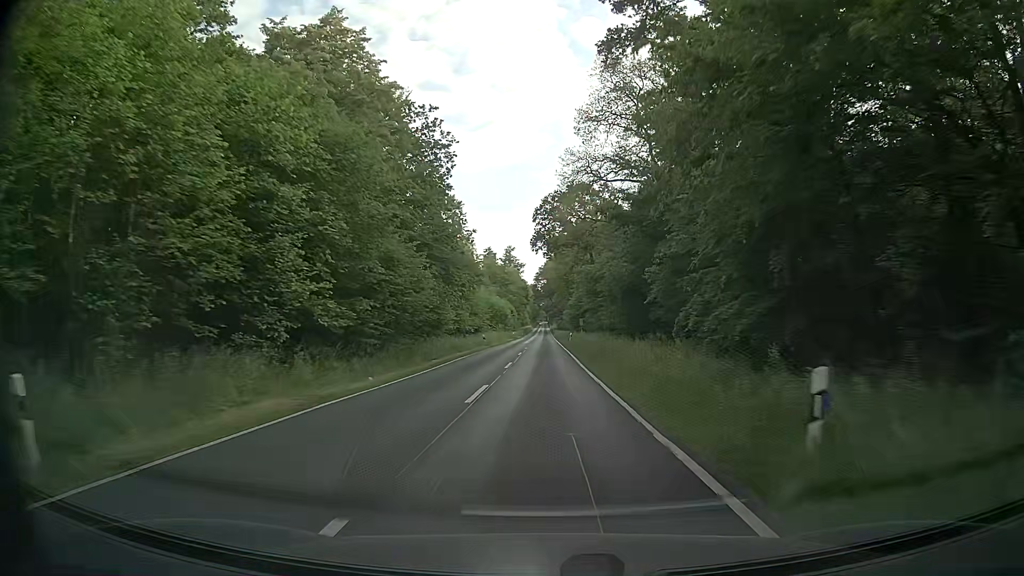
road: secondary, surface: asphalt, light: Day
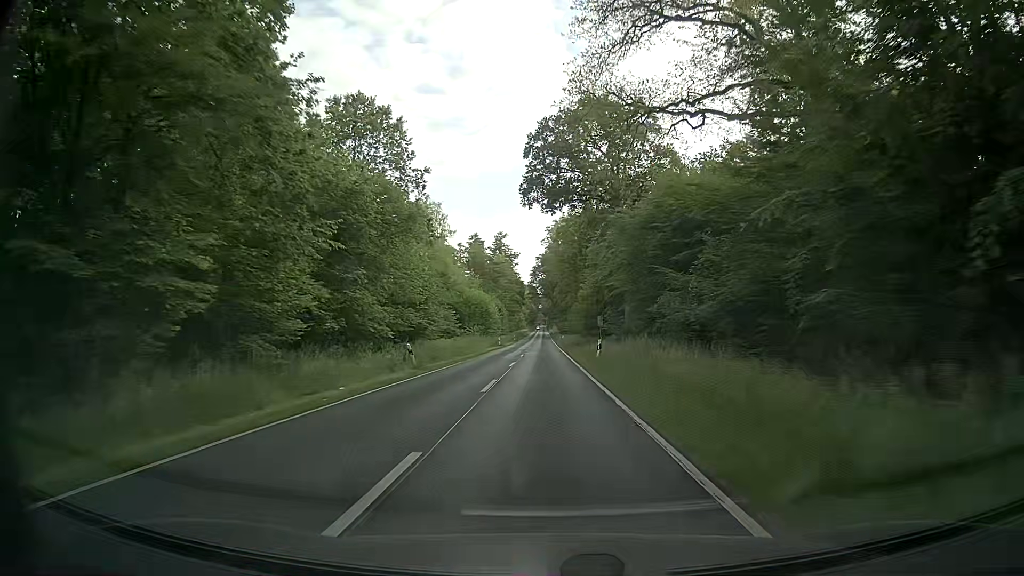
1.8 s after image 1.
(+0.1, +32.6) m; 0°
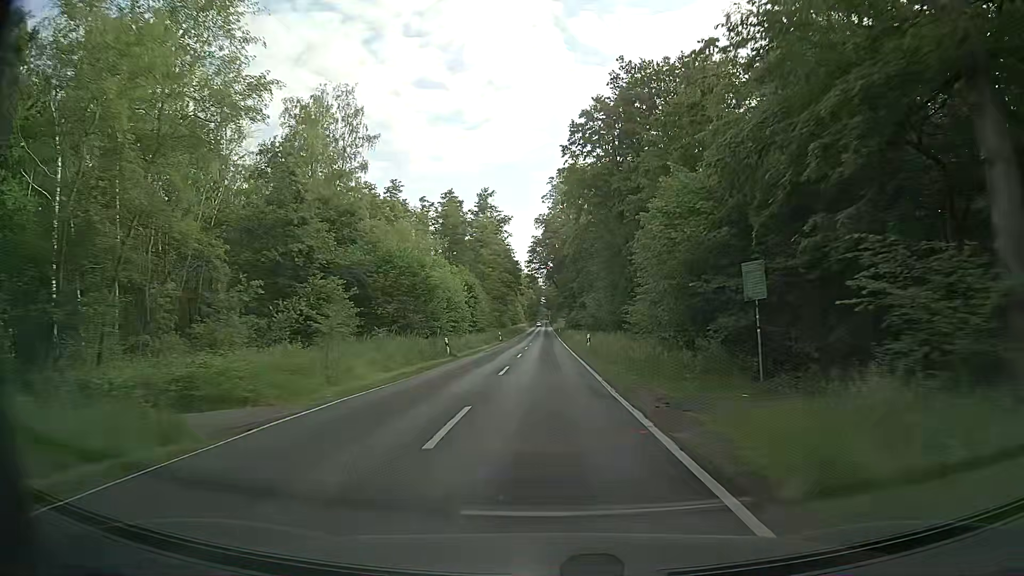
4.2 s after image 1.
(+0.1, +43.2) m; 0°
(0, +10) (0, +20) (0, +30) (0, +40) (0, +50) (0, +60) (0, +70) (0, +80) (+1, +90) (+1, +100) m
